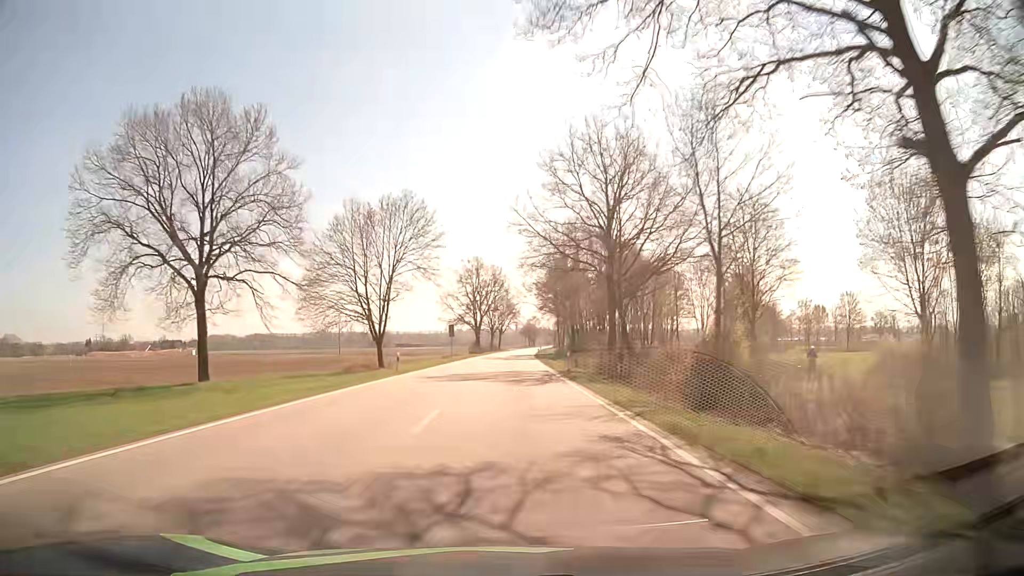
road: secondary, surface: asphalt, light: Day
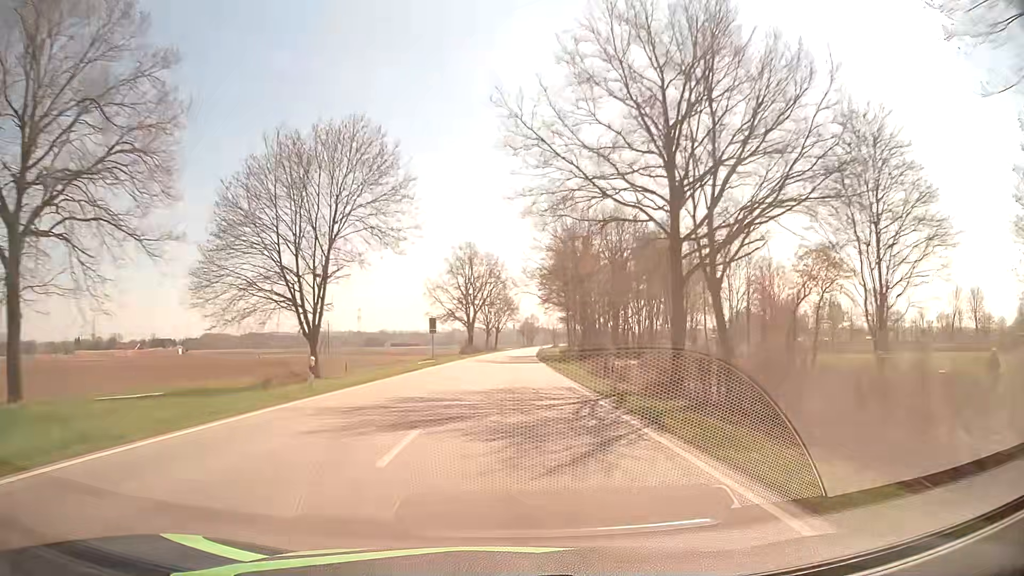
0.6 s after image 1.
(0.0, +15.1) m; 0°
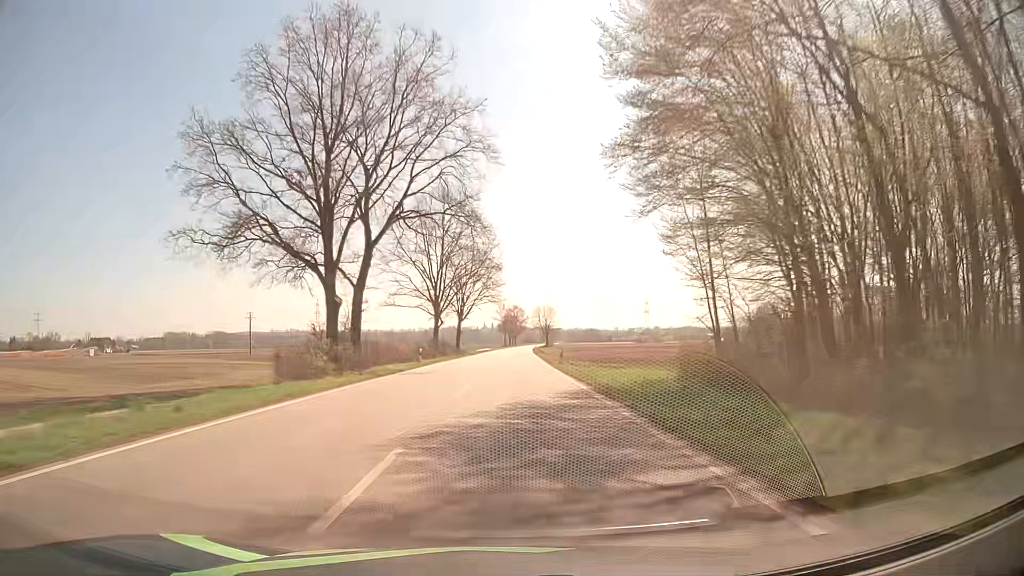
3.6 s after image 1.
(+0.9, +75.1) m; +2°
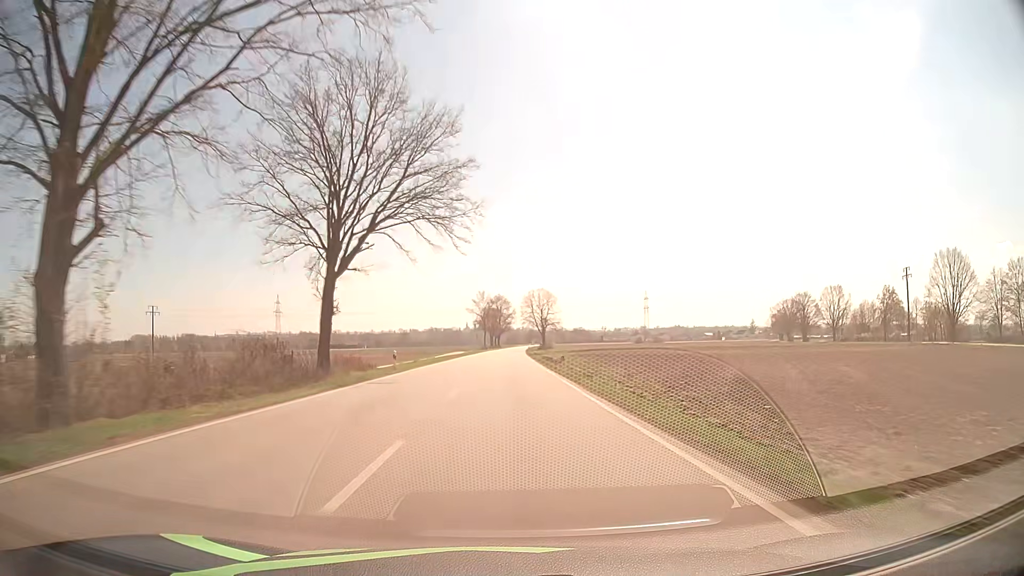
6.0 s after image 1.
(+0.7, +59.7) m; +1°
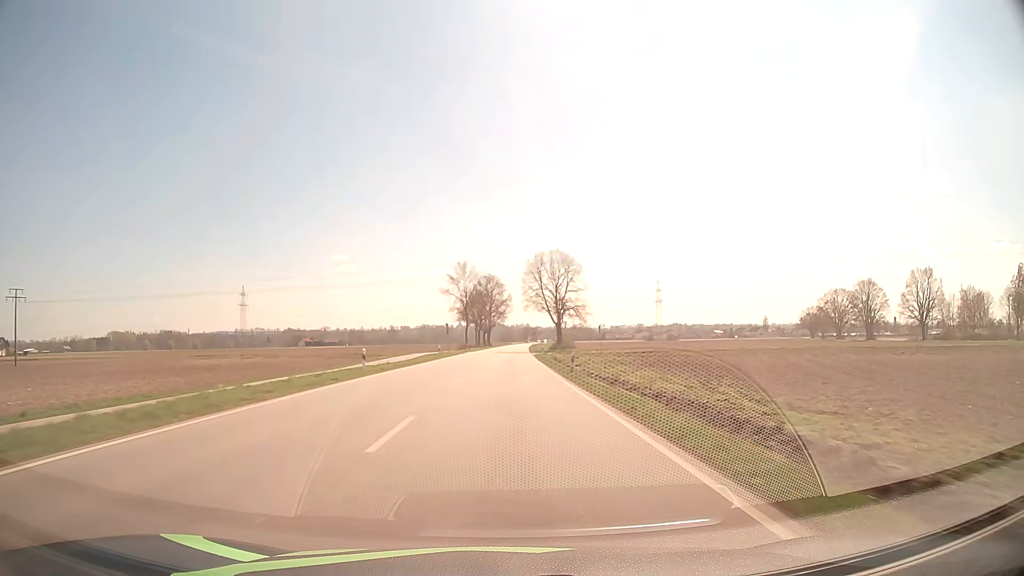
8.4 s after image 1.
(+0.2, +57.3) m; 0°
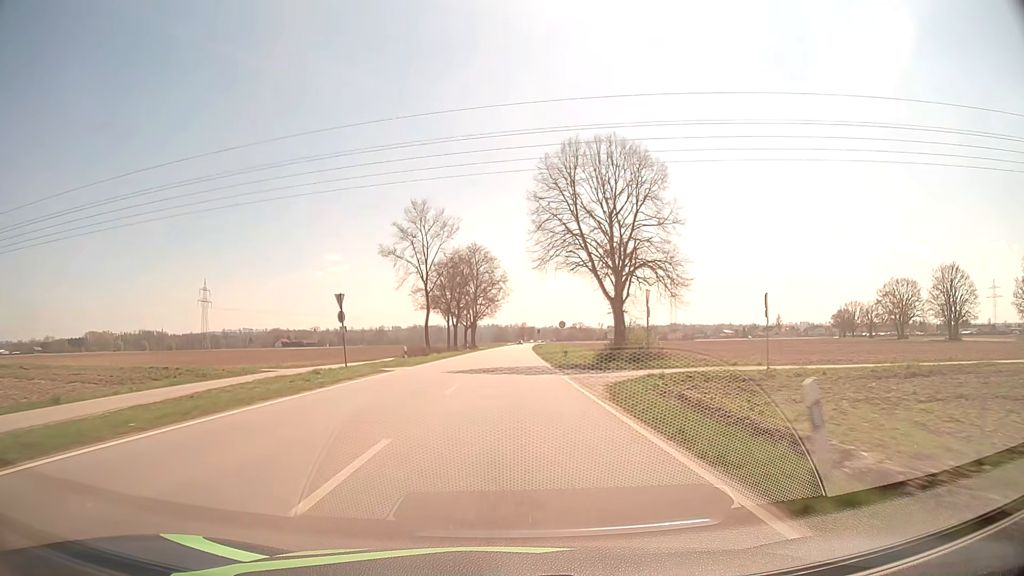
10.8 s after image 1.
(+0.2, +50.8) m; +1°
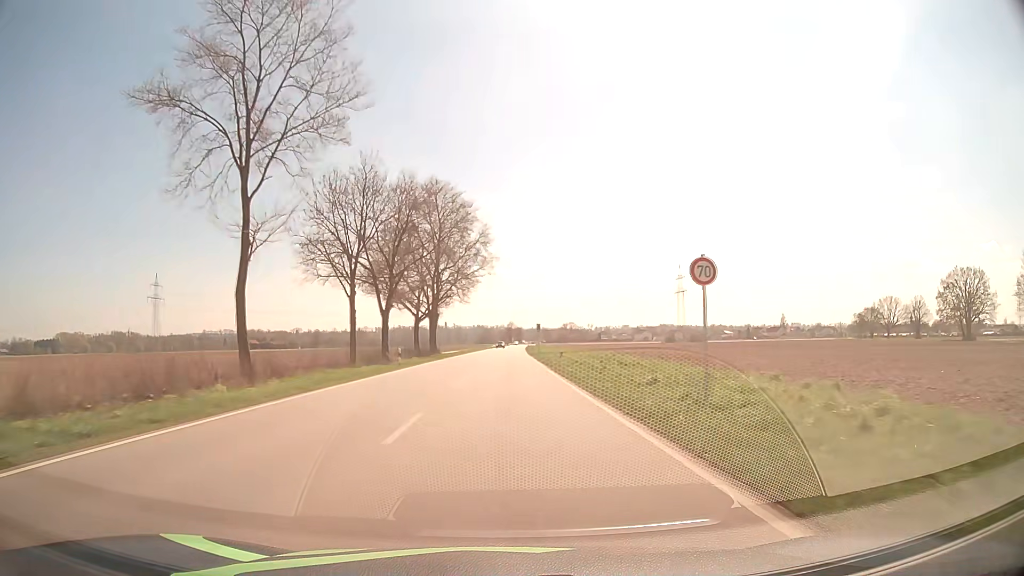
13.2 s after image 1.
(+0.4, +44.4) m; +1°
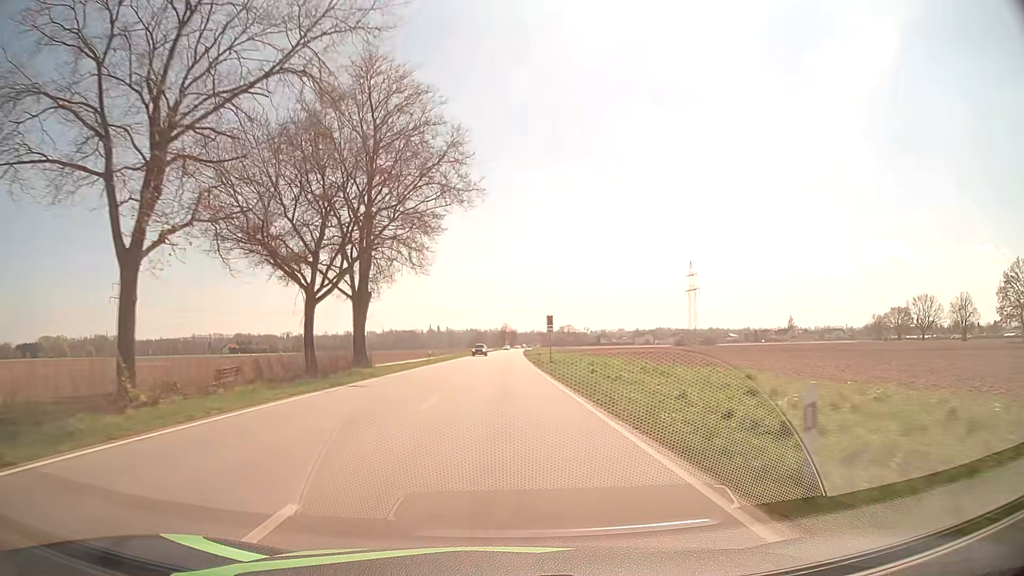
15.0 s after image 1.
(+0.2, +31.6) m; +1°
(0, +10) (0, +20) (0, +30) (0, +40) (0, +50) (0, +60) (0, +70) (0, +80) (0, +90) (0, +100) m
